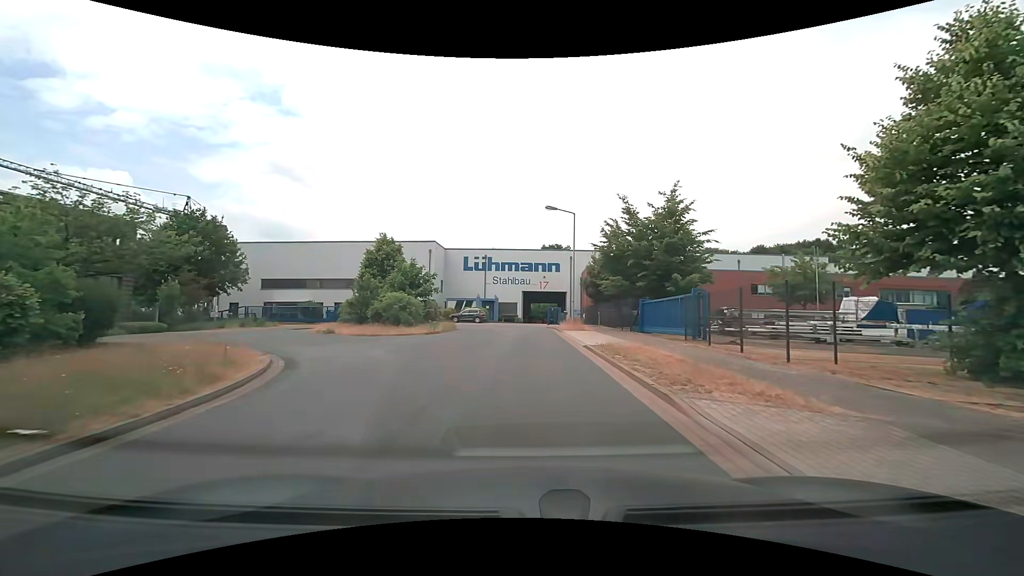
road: residential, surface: asphalt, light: Day
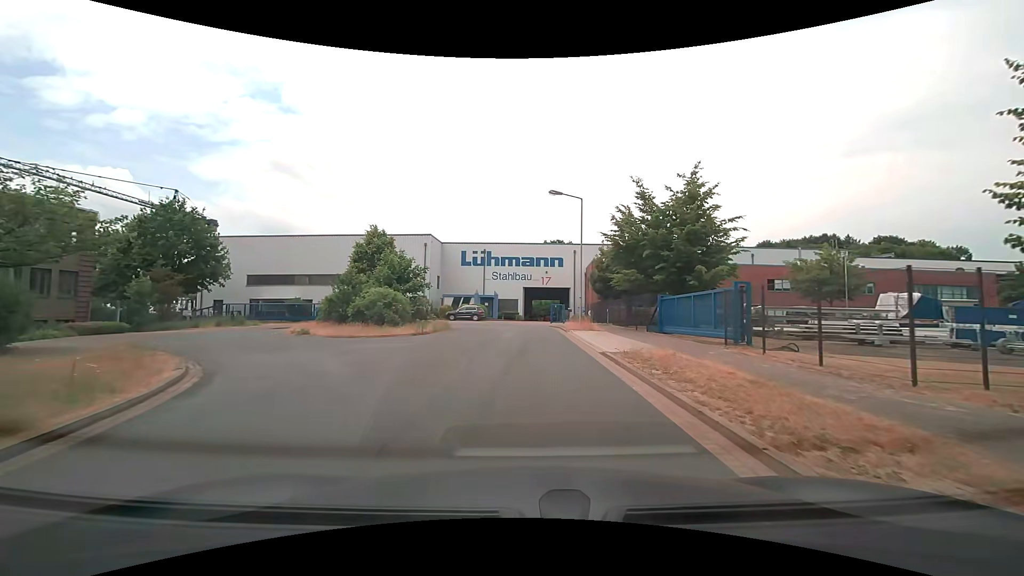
(0.0, +3.7) m; 0°
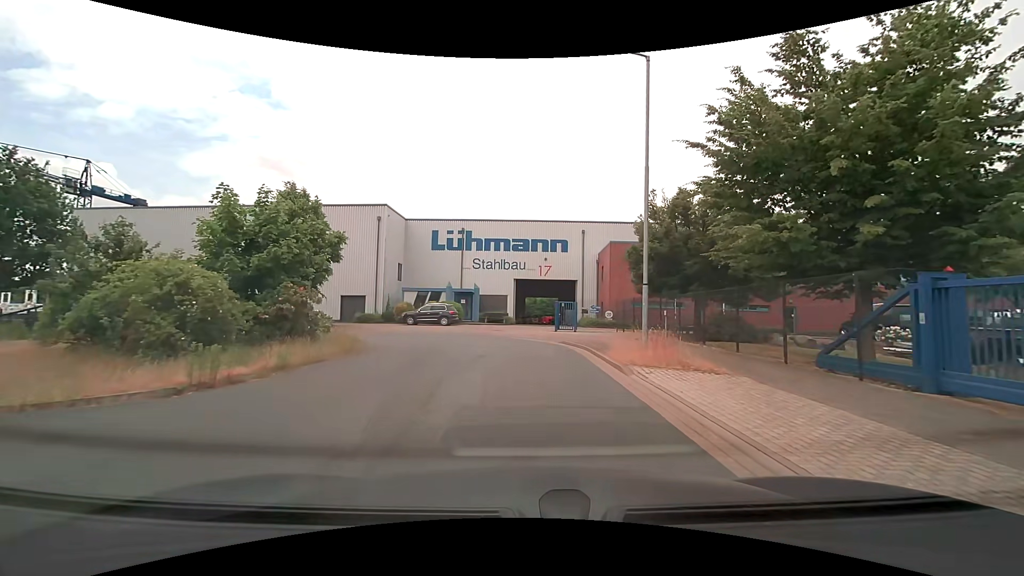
(+0.1, +16.8) m; +1°
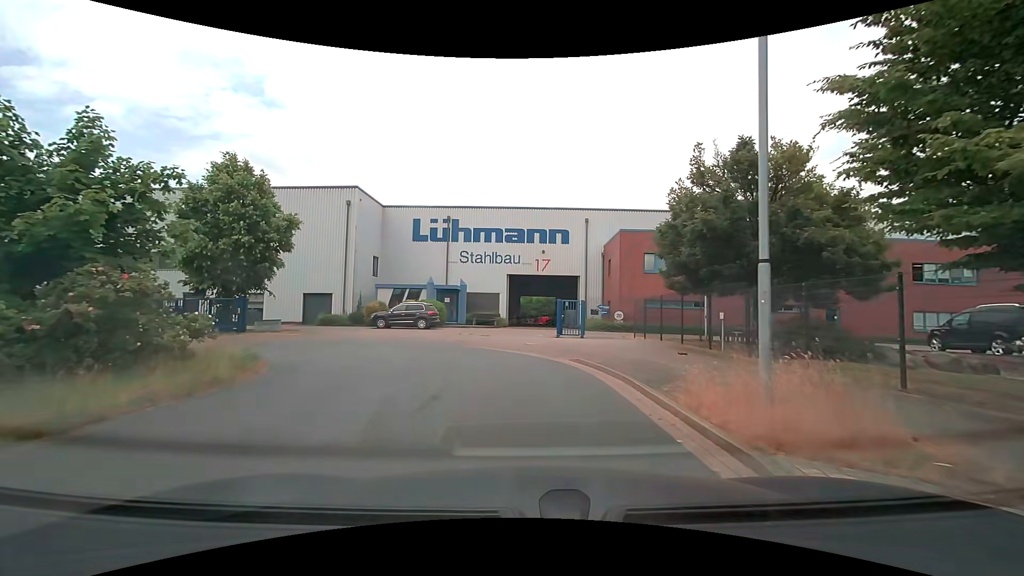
(0.0, +6.4) m; 0°
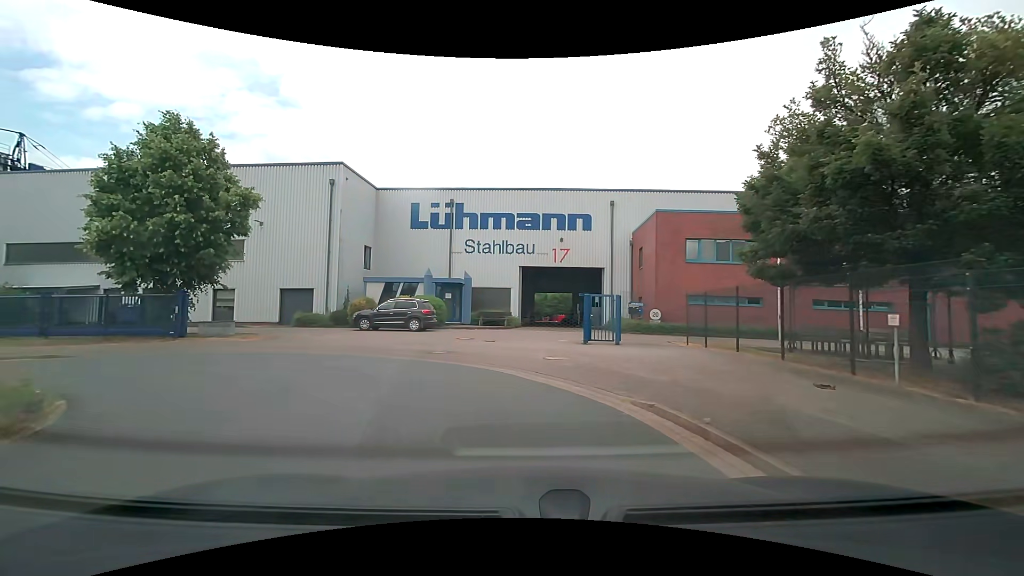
(0.0, +5.9) m; -2°
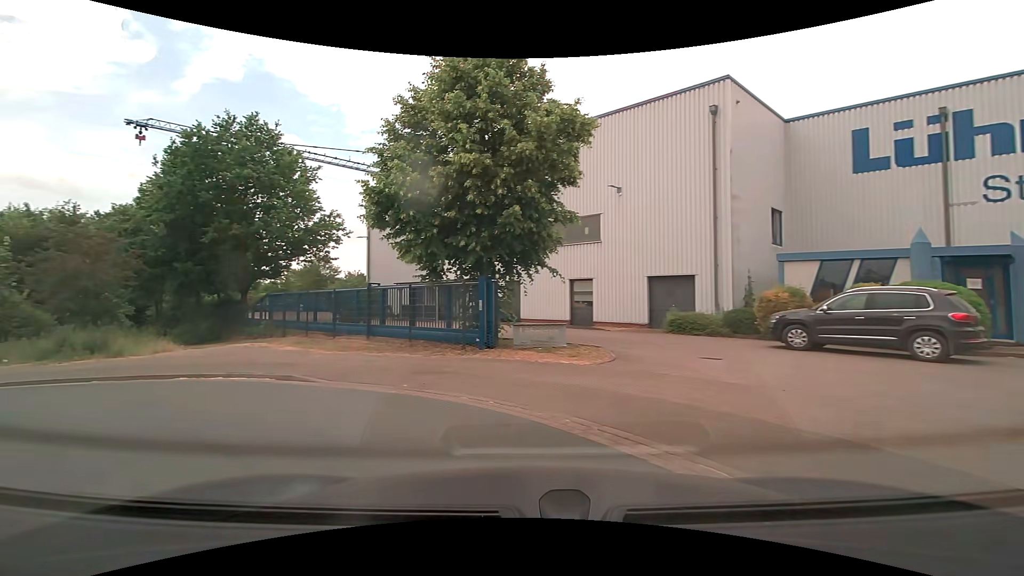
(-3.0, +11.5) m; -40°
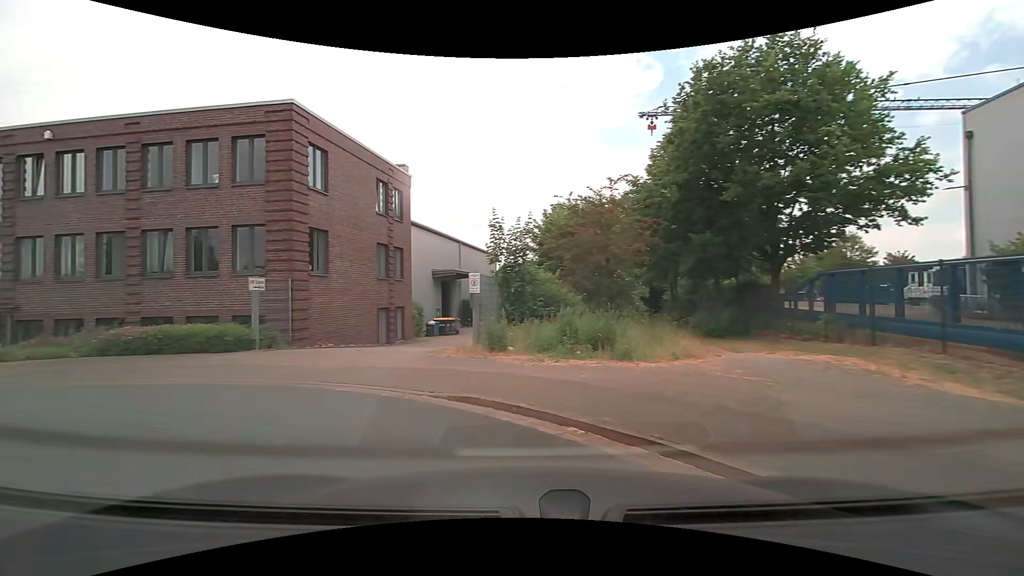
(-4.1, +8.2) m; -53°
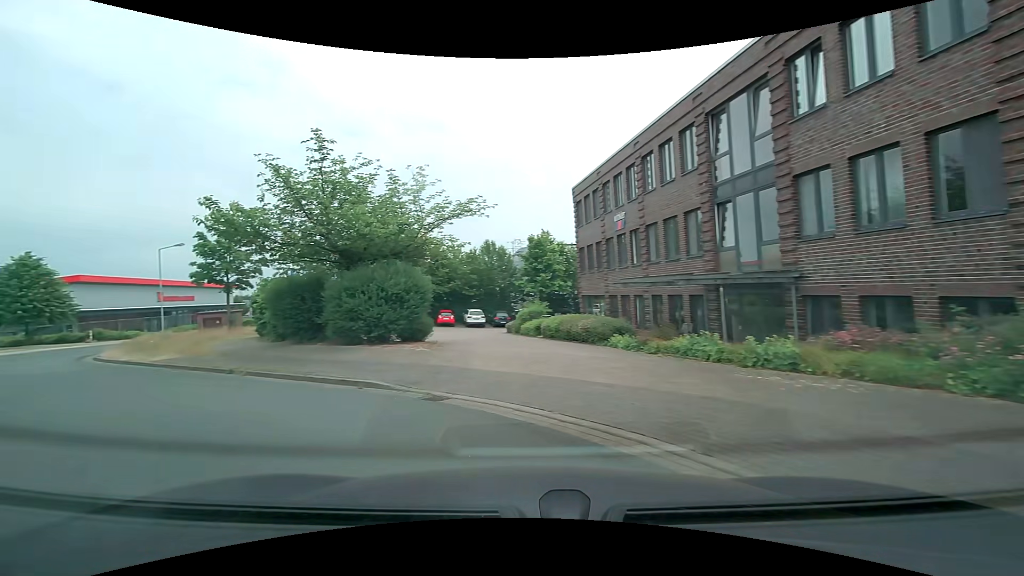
(-6.9, +9.1) m; -74°
(-4, +9) (-13, +14) (-20, +20) (-24, +29) (-26, +39) (-28, +49) (-30, +59) (-33, +69) (-35, +78) (-37, +88) m
